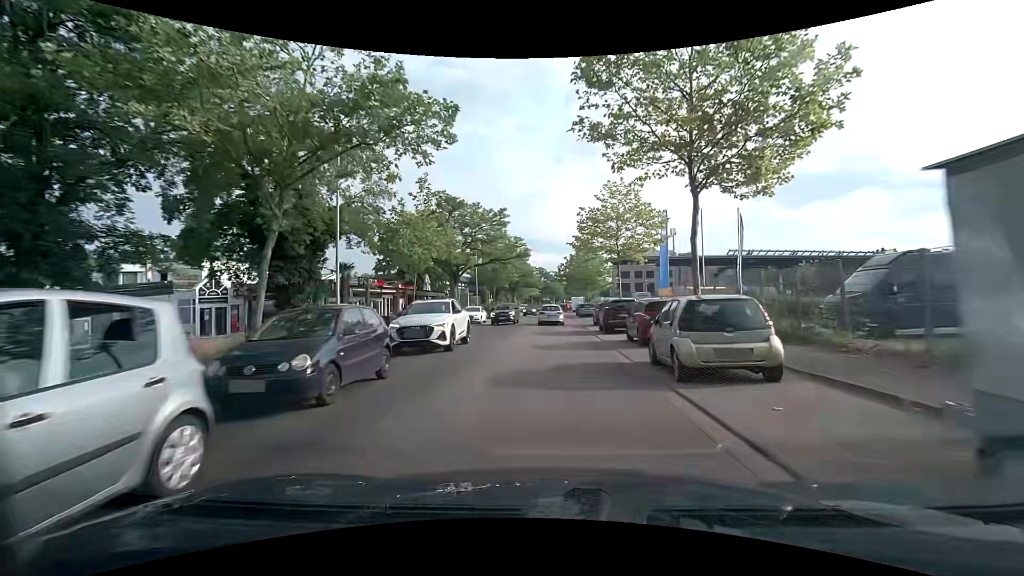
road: unclassified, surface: asphalt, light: Day
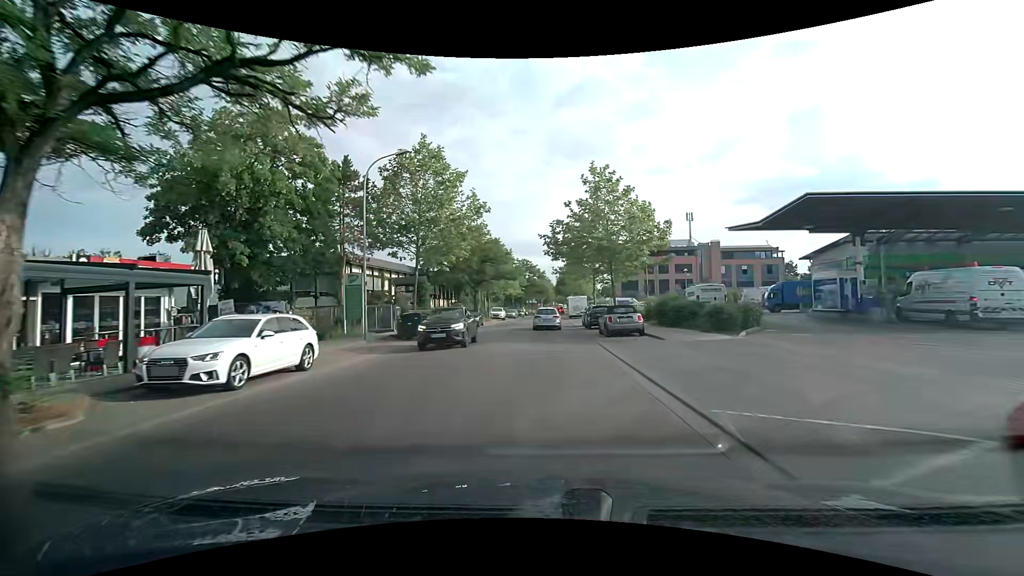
(+0.3, +31.4) m; +2°
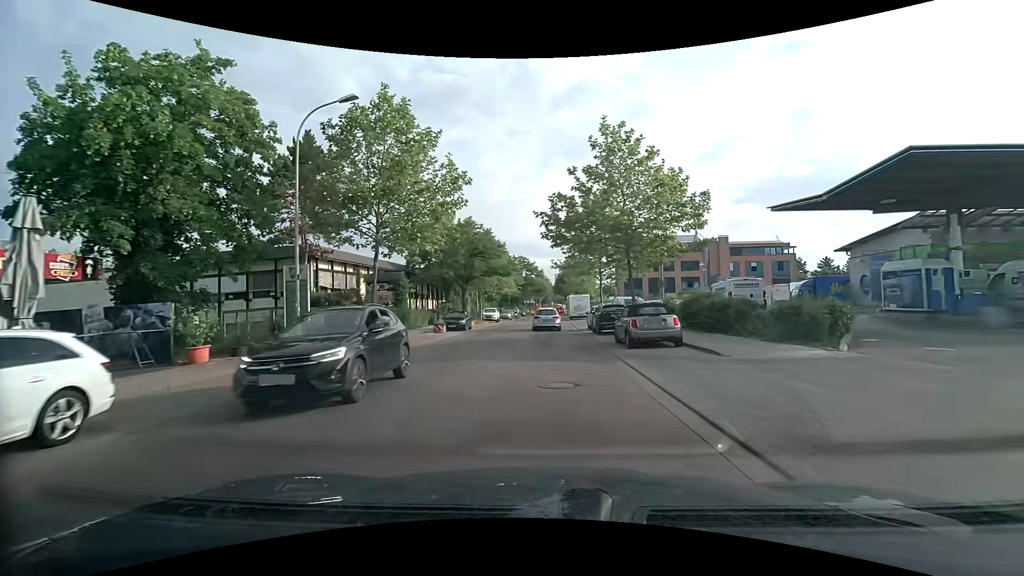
(0.0, +6.4) m; -1°
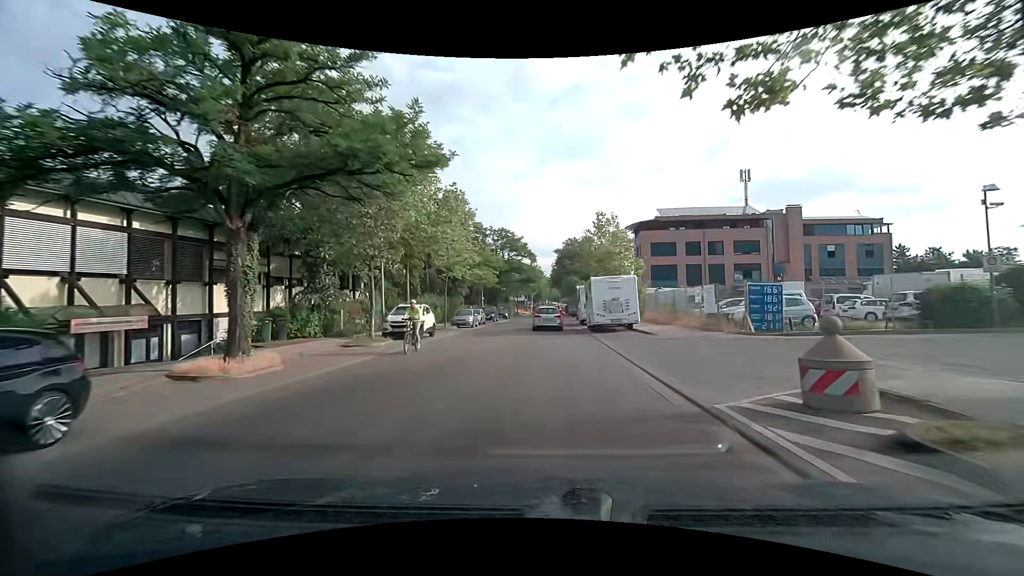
(+0.1, +32.5) m; 0°
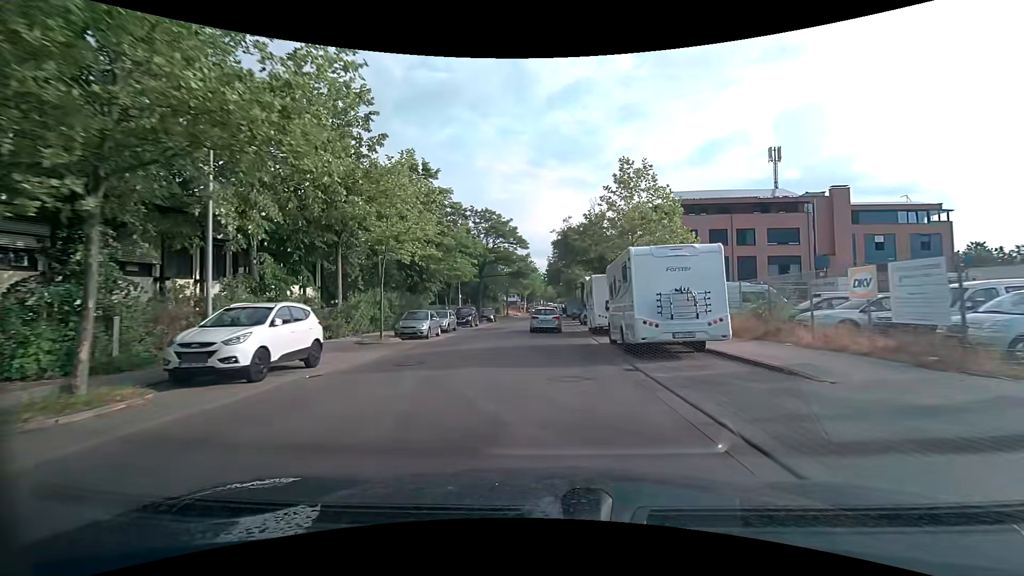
(+0.1, +12.9) m; +1°
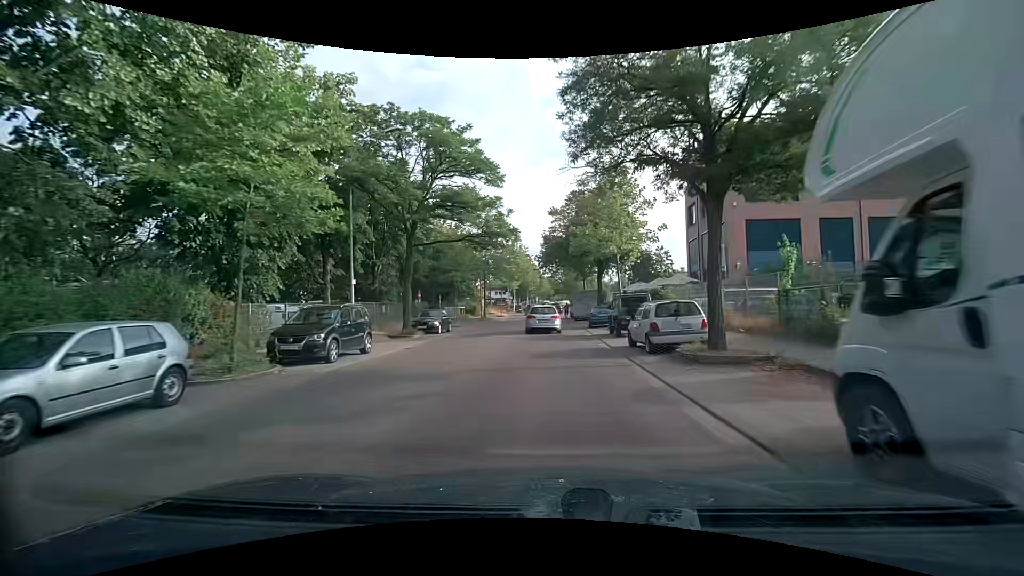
(+0.1, +25.5) m; -1°
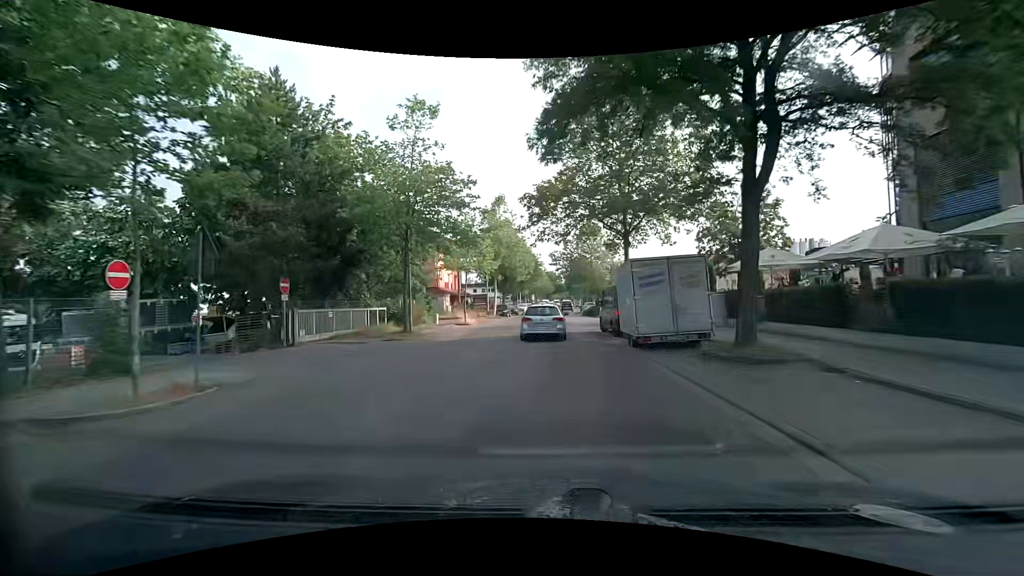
(+0.5, +30.5) m; +1°
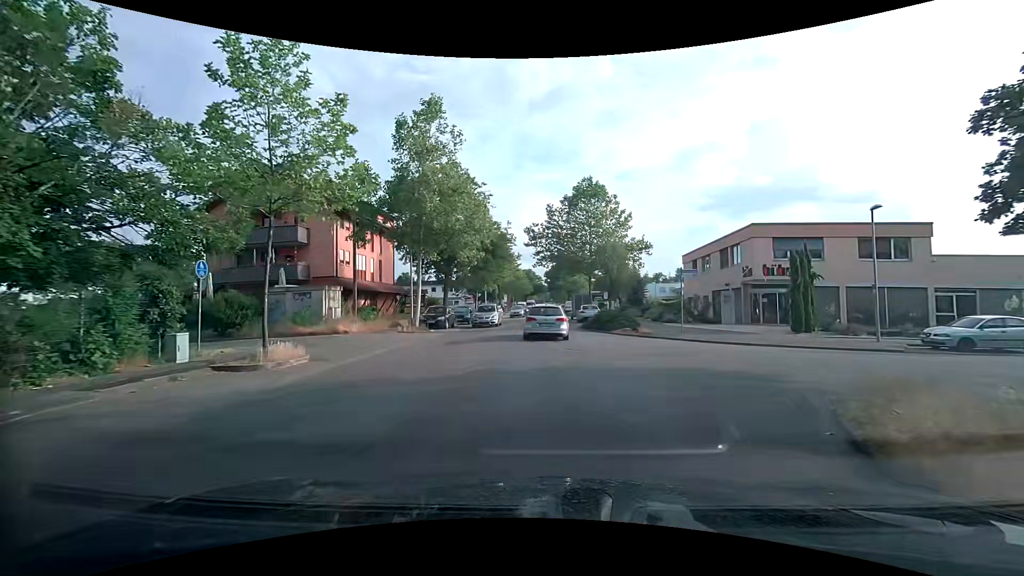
(+0.6, +25.2) m; +1°
(0, +10) (+1, +20) (+1, +30) (+2, +40) (+2, +50) (+2, +60) (+3, +70) (+3, +80) (+4, +90) (+4, +100) m
